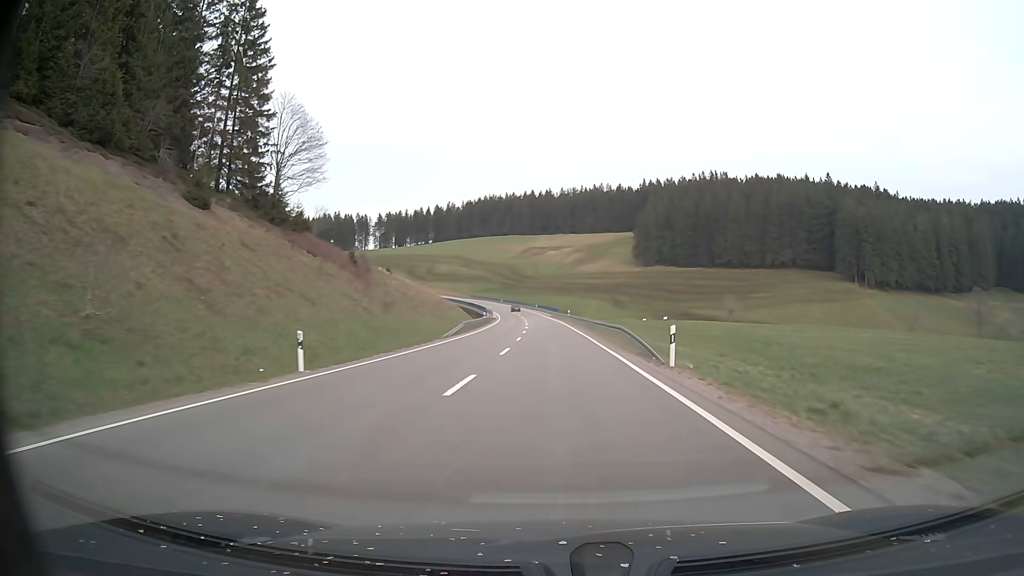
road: primary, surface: asphalt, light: Day
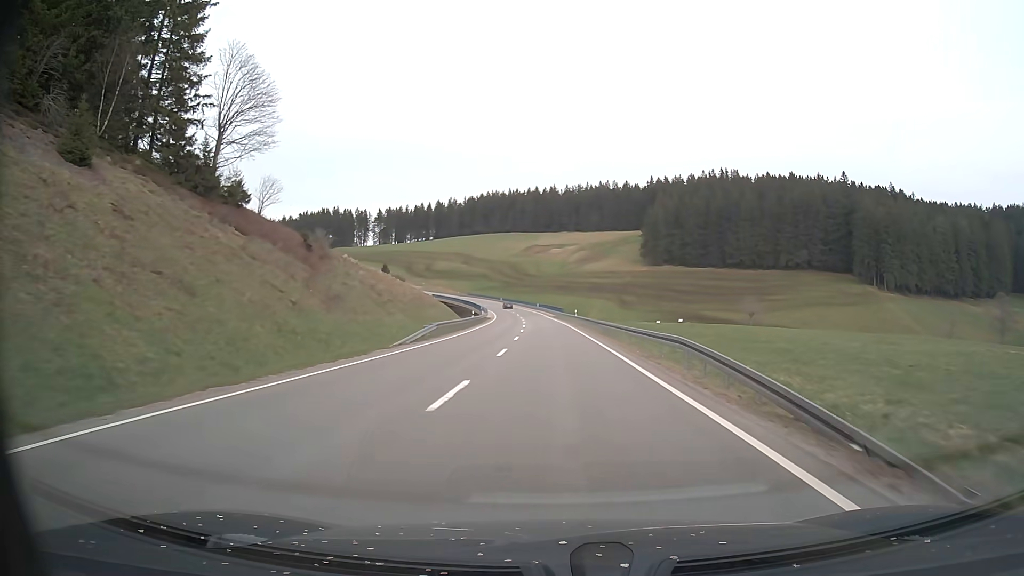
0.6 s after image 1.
(-0.1, +13.9) m; 0°
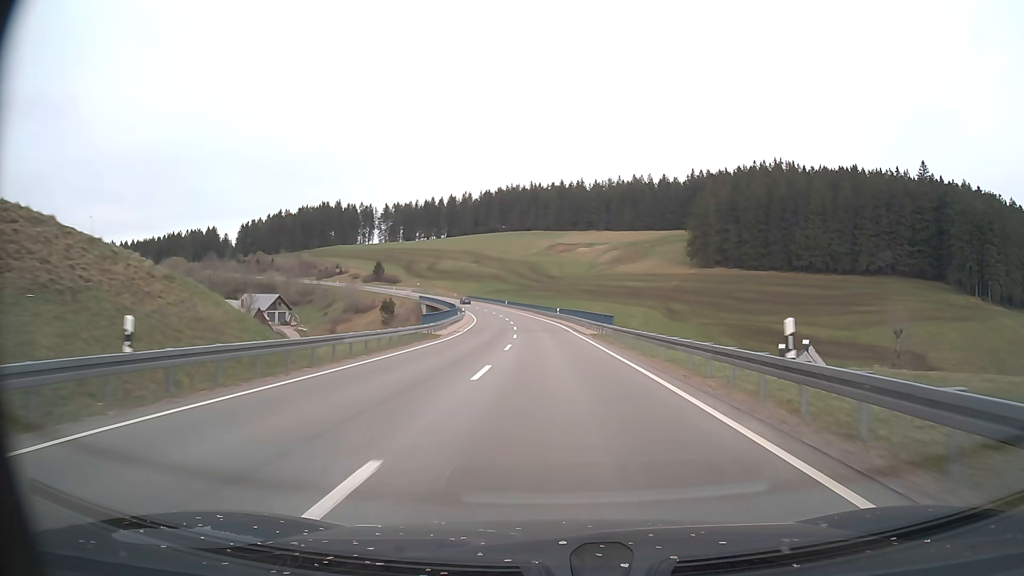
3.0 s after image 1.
(-0.8, +55.3) m; -2°
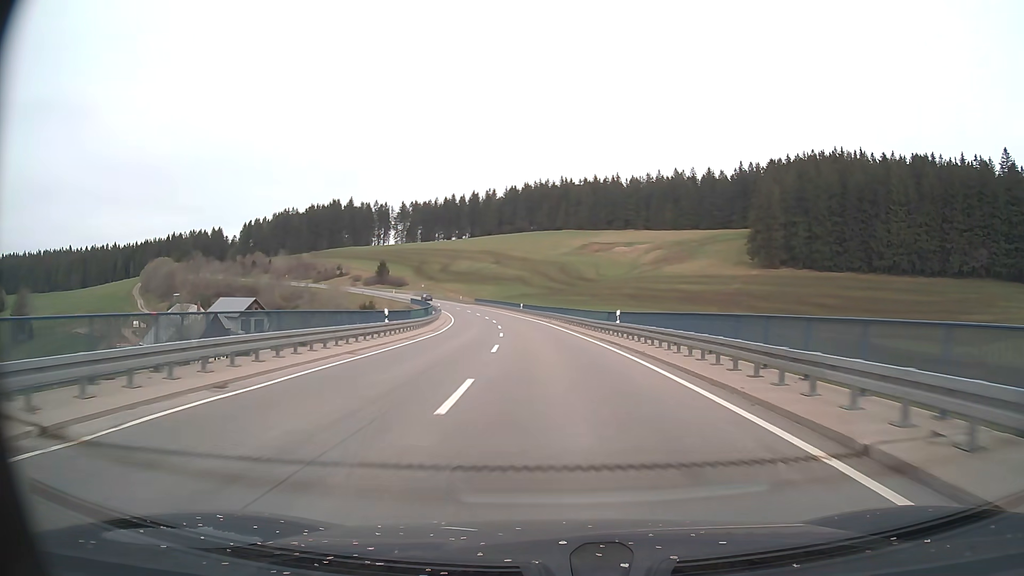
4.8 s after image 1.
(-0.9, +41.4) m; -3°
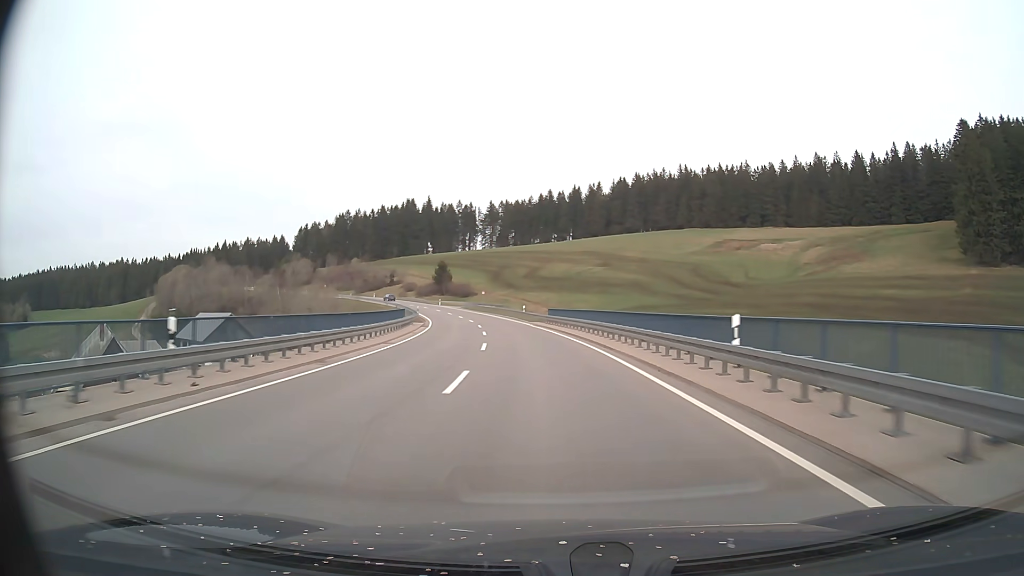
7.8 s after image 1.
(-5.0, +68.9) m; -9°
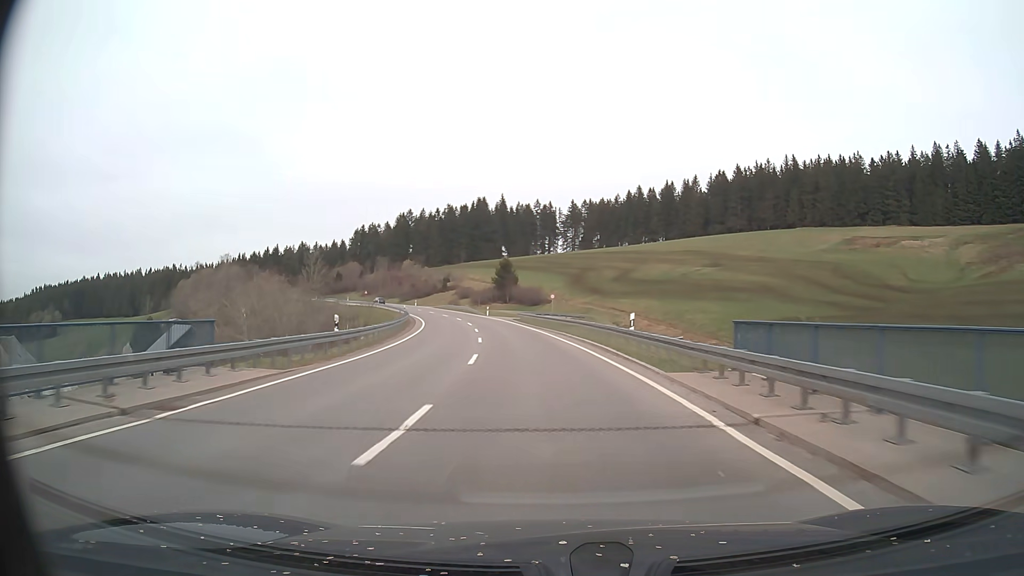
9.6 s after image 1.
(-2.5, +41.2) m; -7°
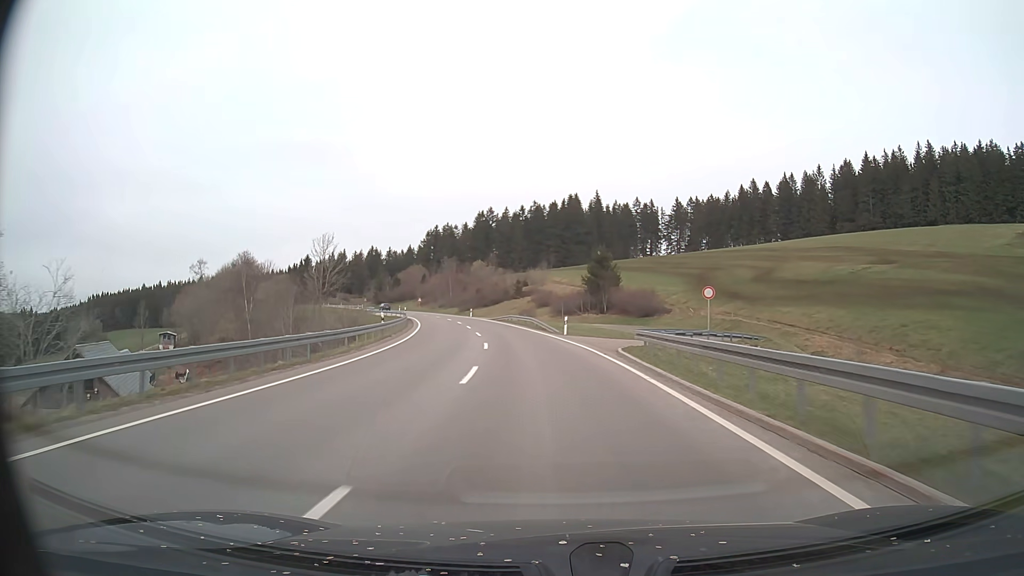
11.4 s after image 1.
(-3.0, +41.0) m; -8°
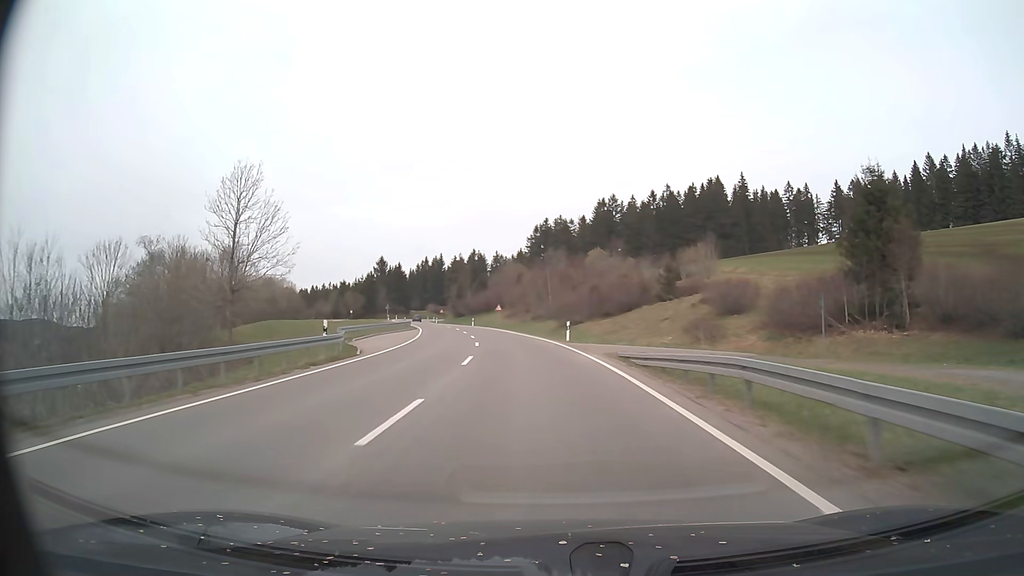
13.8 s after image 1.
(-5.0, +53.8) m; -11°
(0, +10) (-1, +20) (-2, +30) (-3, +40) (-4, +50) (-6, +60) (-8, +69) (-11, +79) (-13, +89) (-16, +98) m
